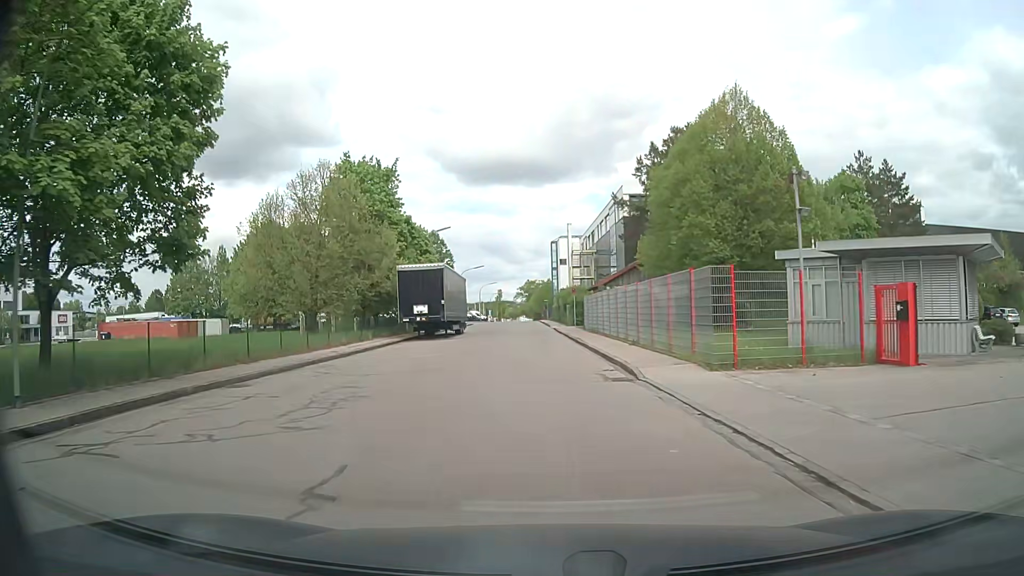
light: Day
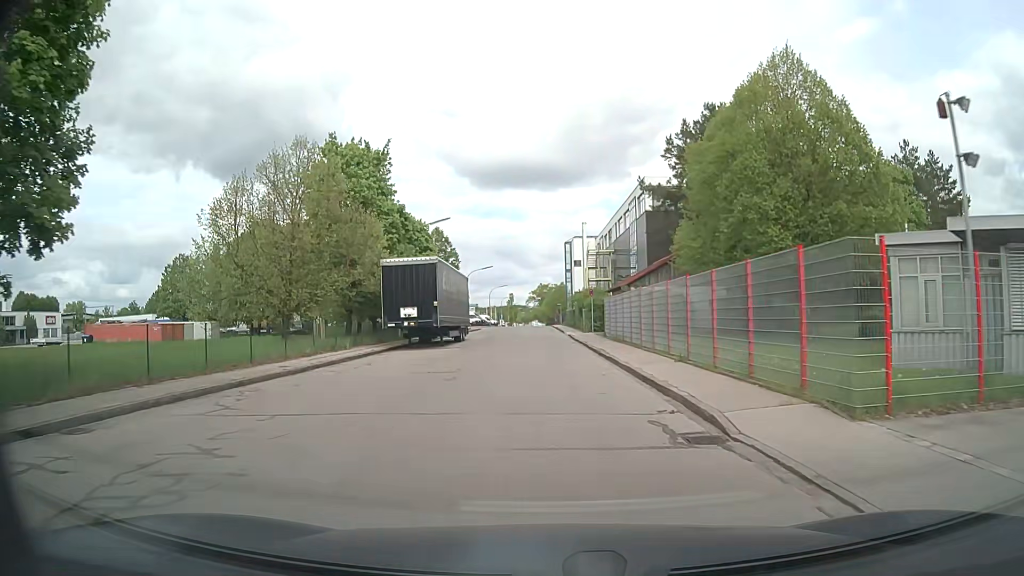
(-0.1, +6.4) m; -2°
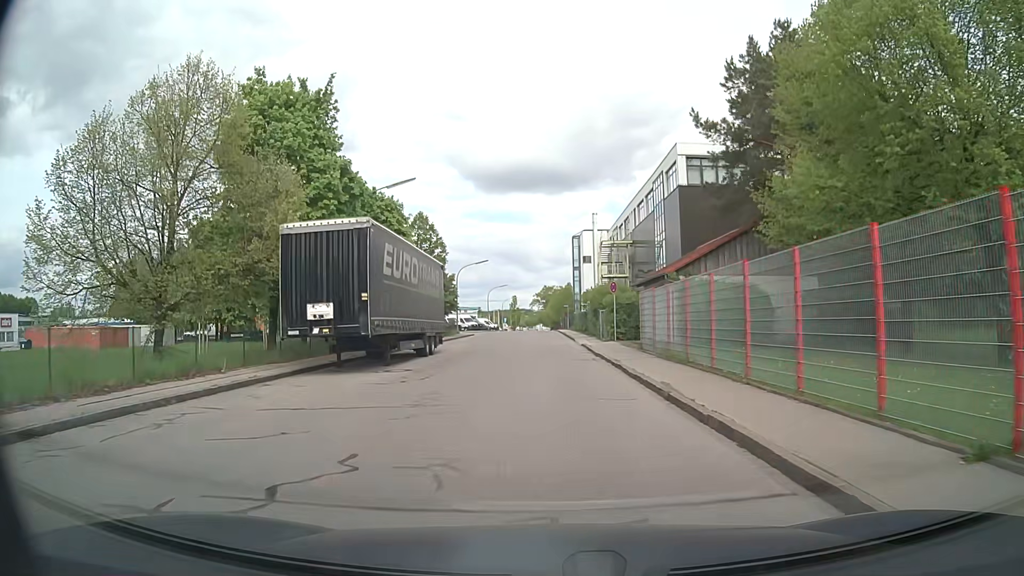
(0.0, +12.6) m; 0°
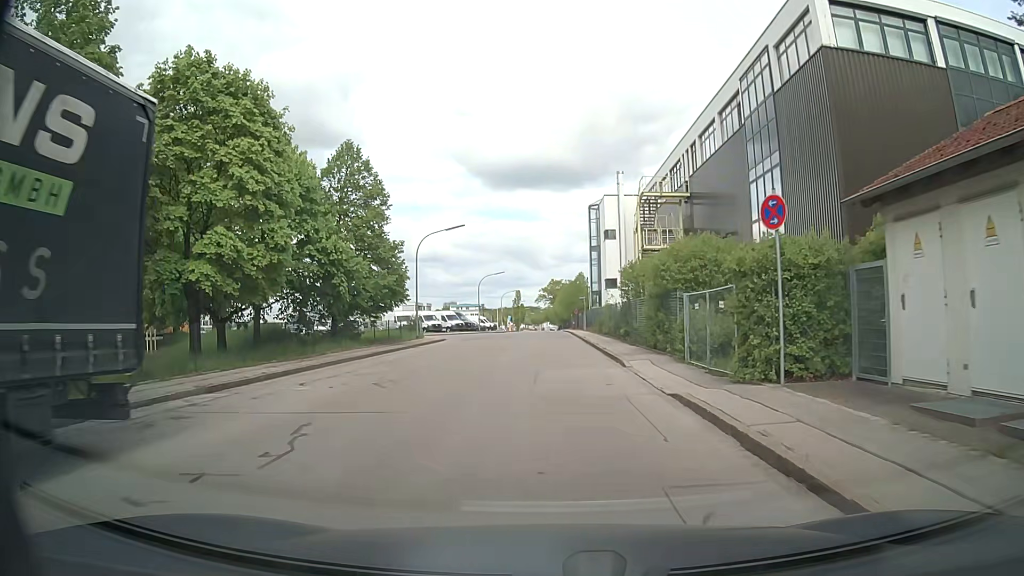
(-0.1, +24.5) m; 0°
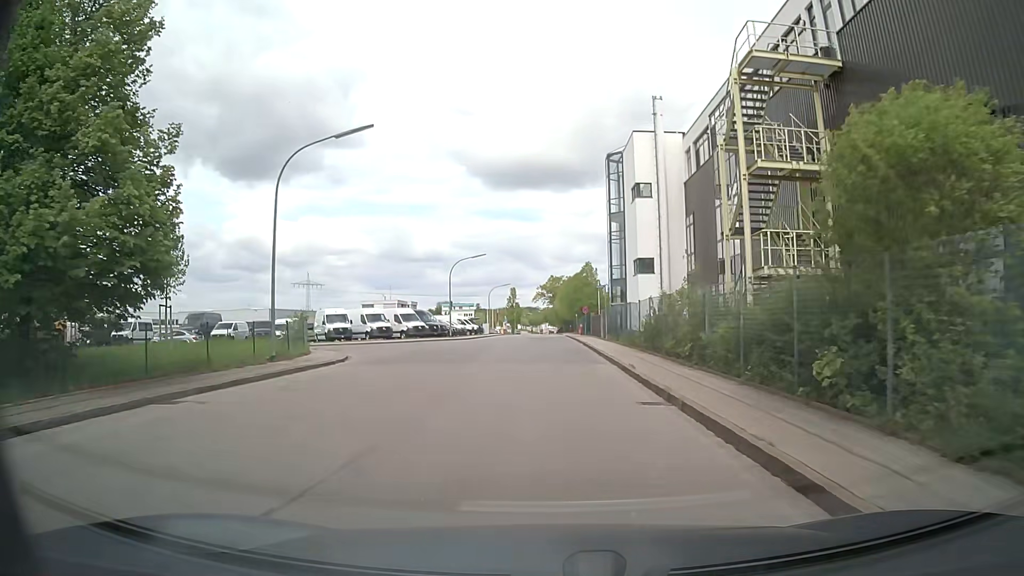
(-0.1, +23.7) m; -1°
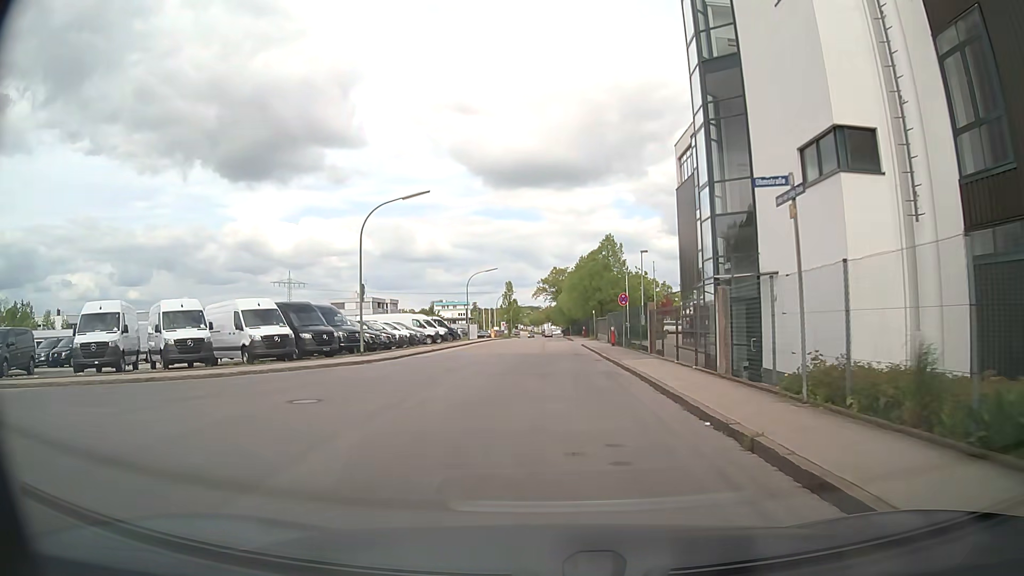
(+0.1, +29.7) m; 0°
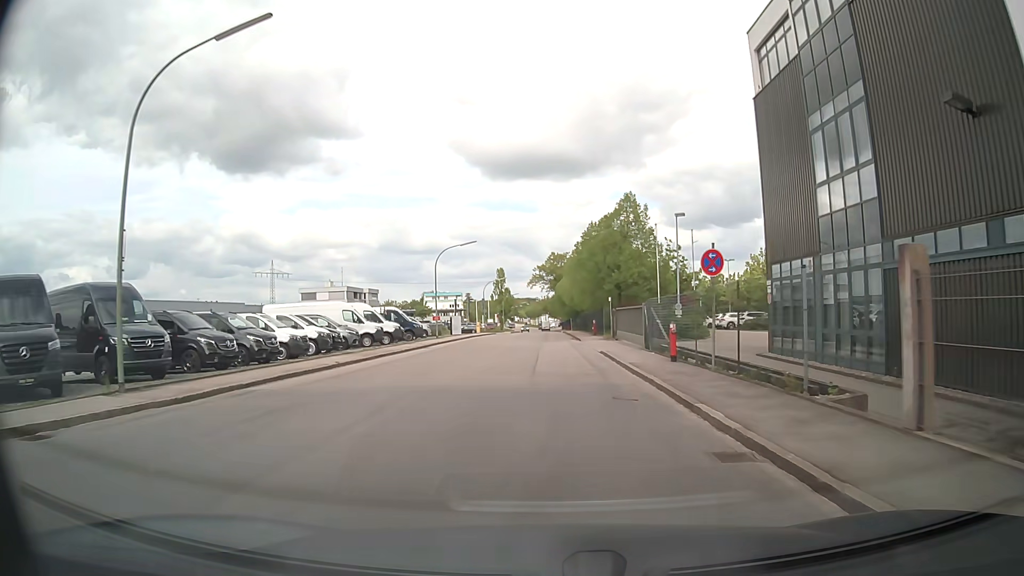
(0.0, +18.4) m; -1°
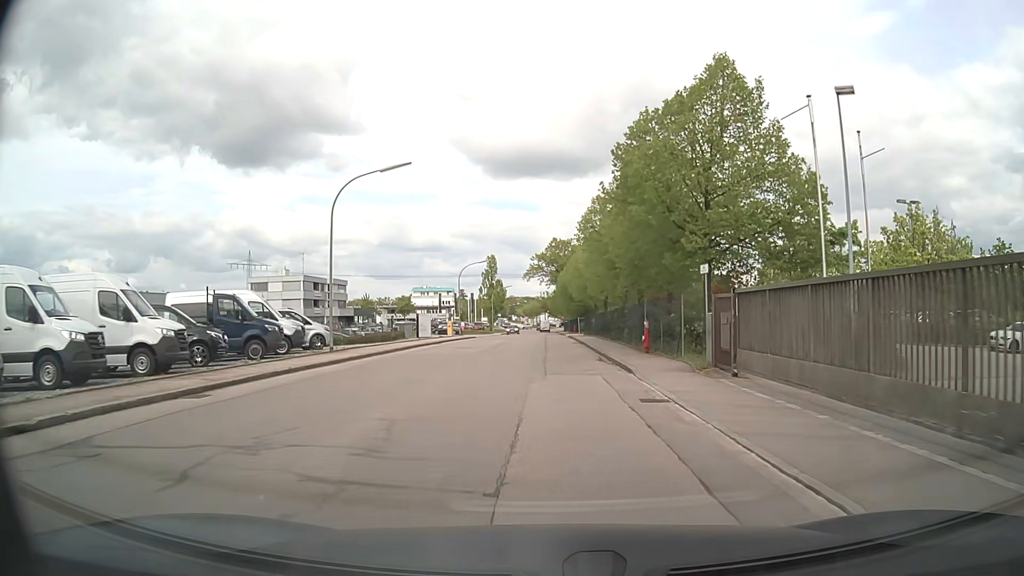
(+0.3, +25.9) m; +1°
(0, +10) (0, +20) (0, +30) (0, +40) (0, +50) (0, +60) (0, +70) (0, +80) (0, +90) (0, +100) m
